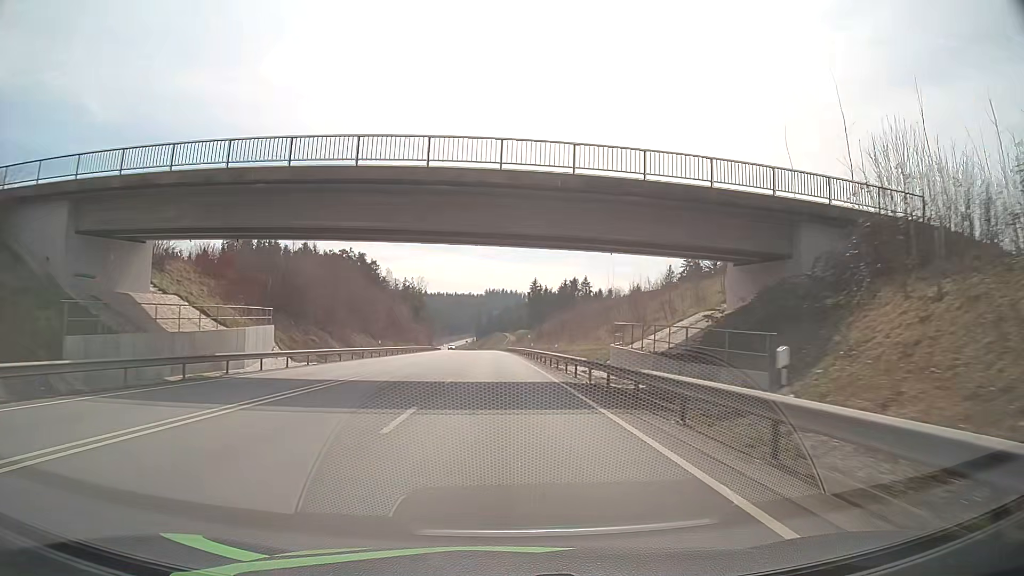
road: primary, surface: asphalt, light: Day
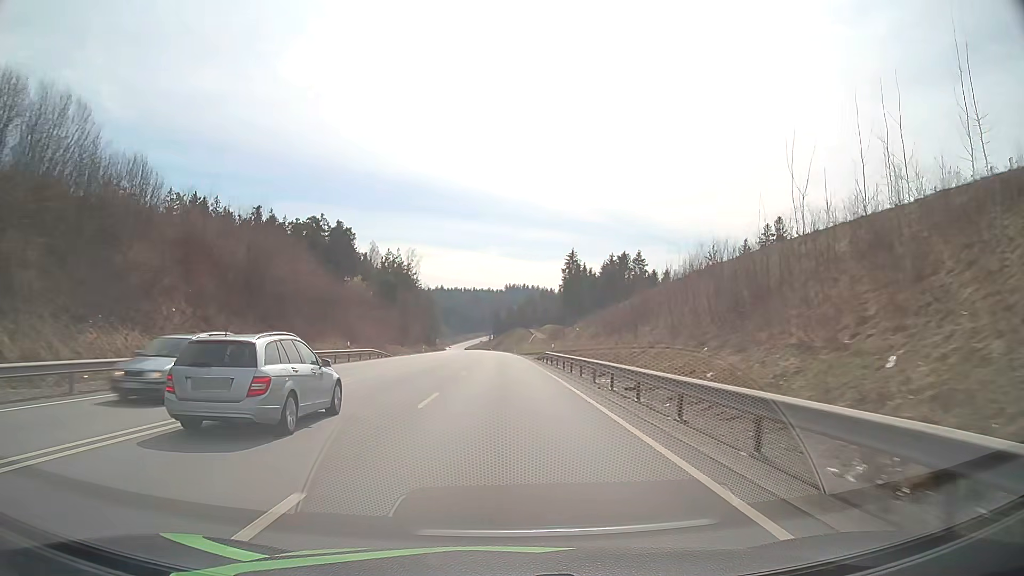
(-1.0, +67.6) m; -2°
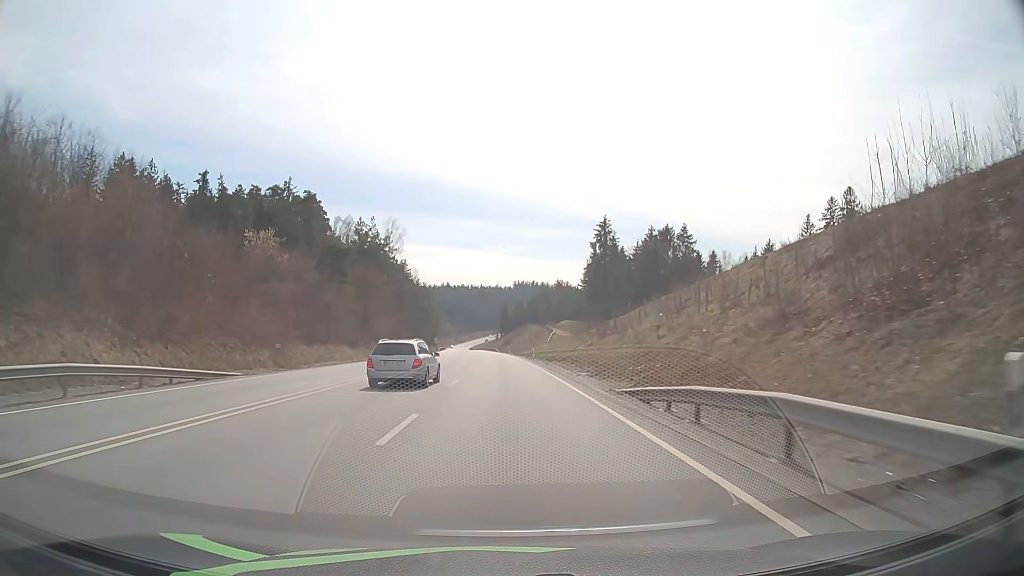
(-0.3, +40.7) m; -1°
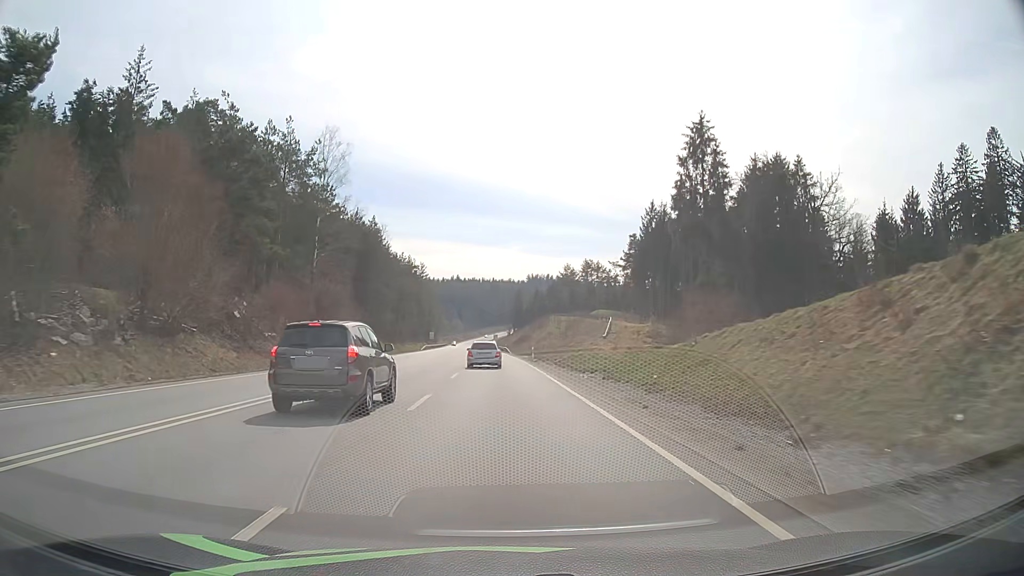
(-0.5, +55.3) m; -1°
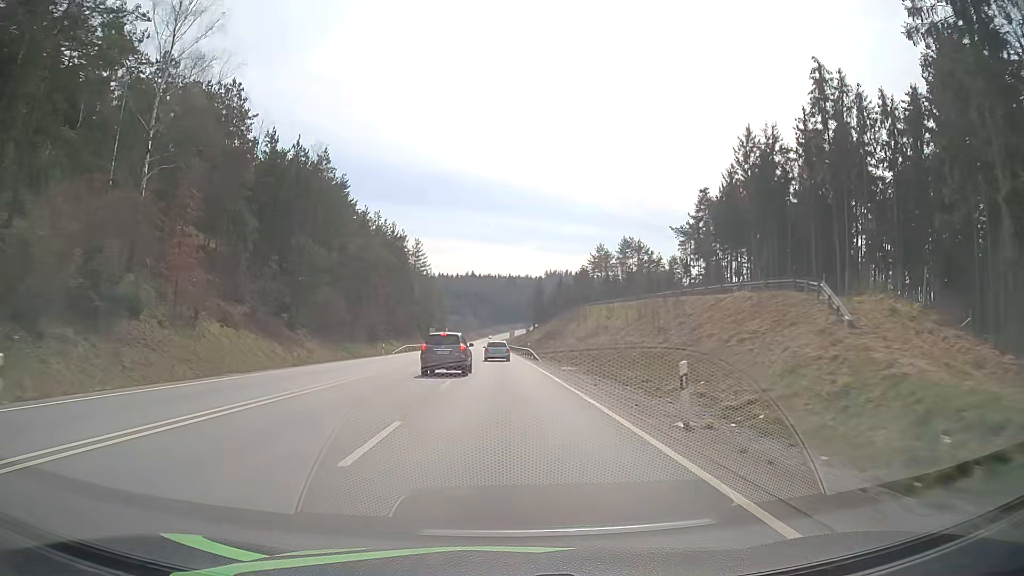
(-0.5, +41.6) m; -1°
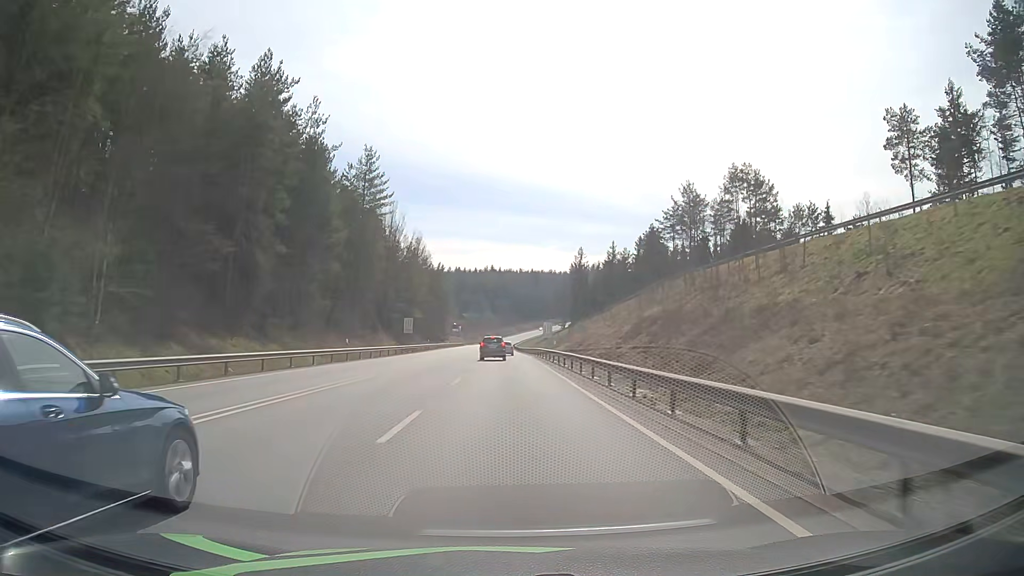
(-1.3, +69.8) m; -2°
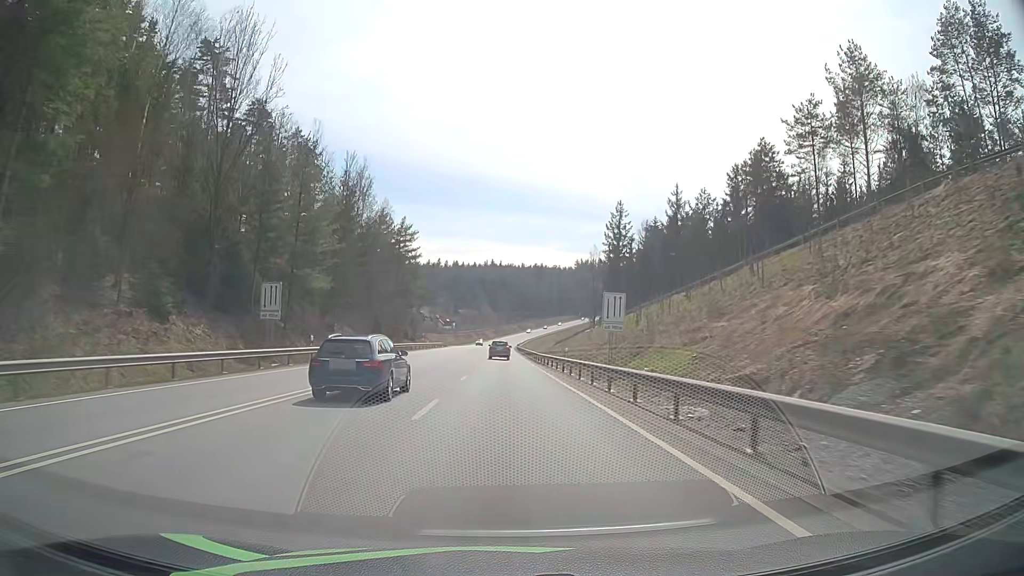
(0.0, +56.7) m; 0°
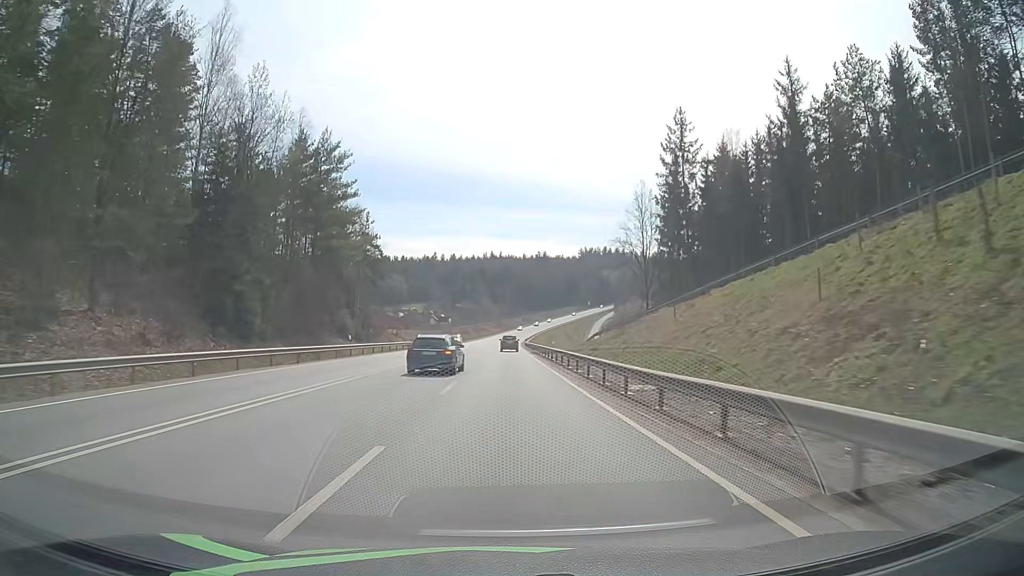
(+0.1, +42.9) m; 0°
(0, +10) (0, +20) (0, +30) (0, +40) (0, +50) (0, +60) (0, +70) (0, +80) (0, +90) (0, +100) m
